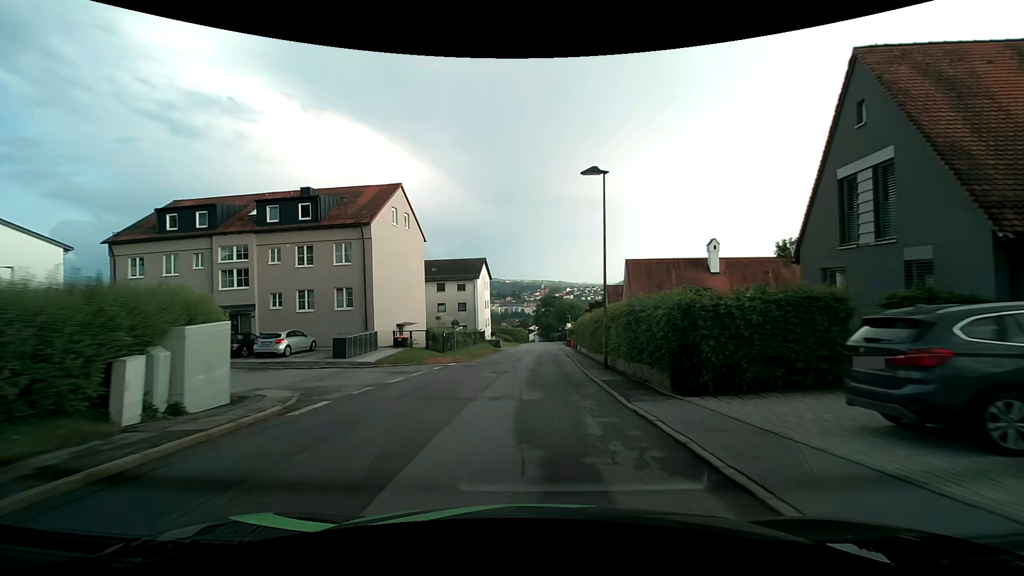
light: Day
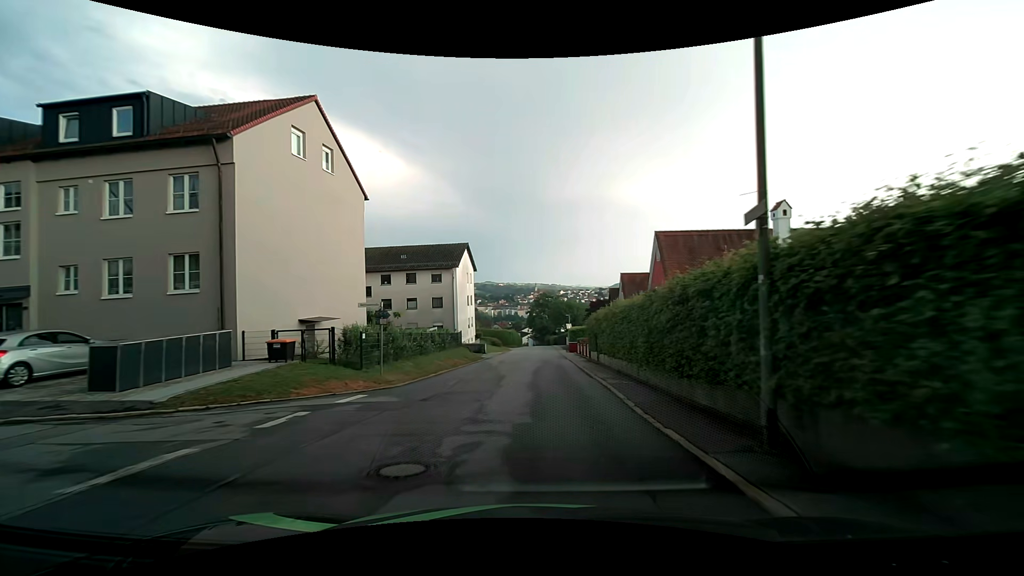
(0.0, +13.8) m; 0°
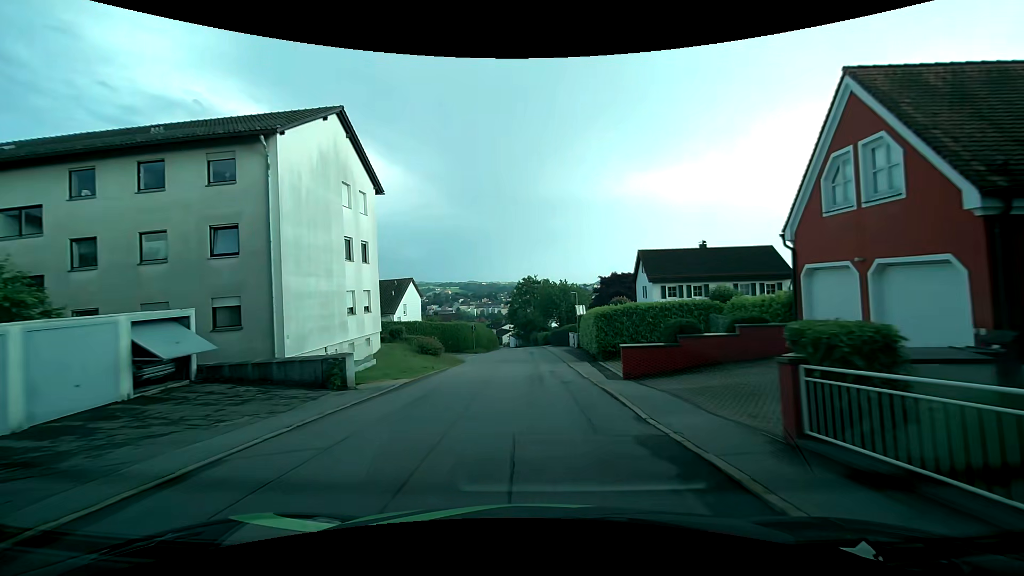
(+0.7, +36.2) m; +2°
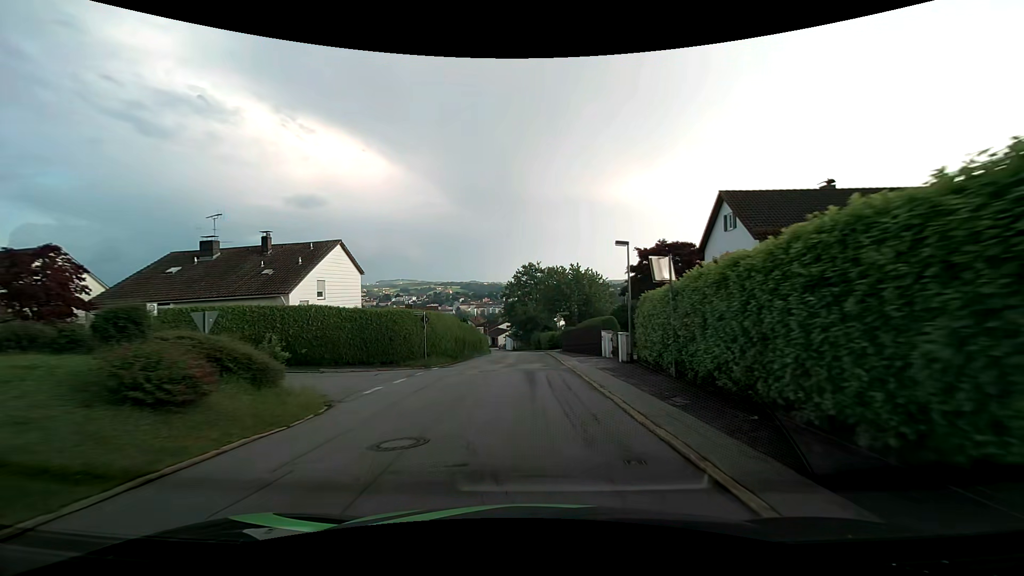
(+0.1, +22.7) m; -1°
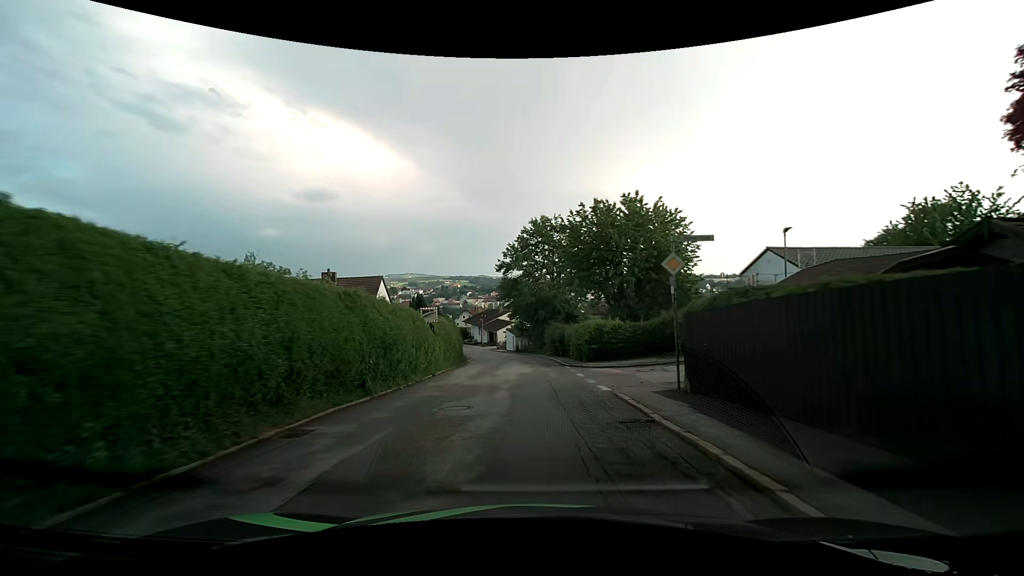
(-0.1, +34.6) m; 0°
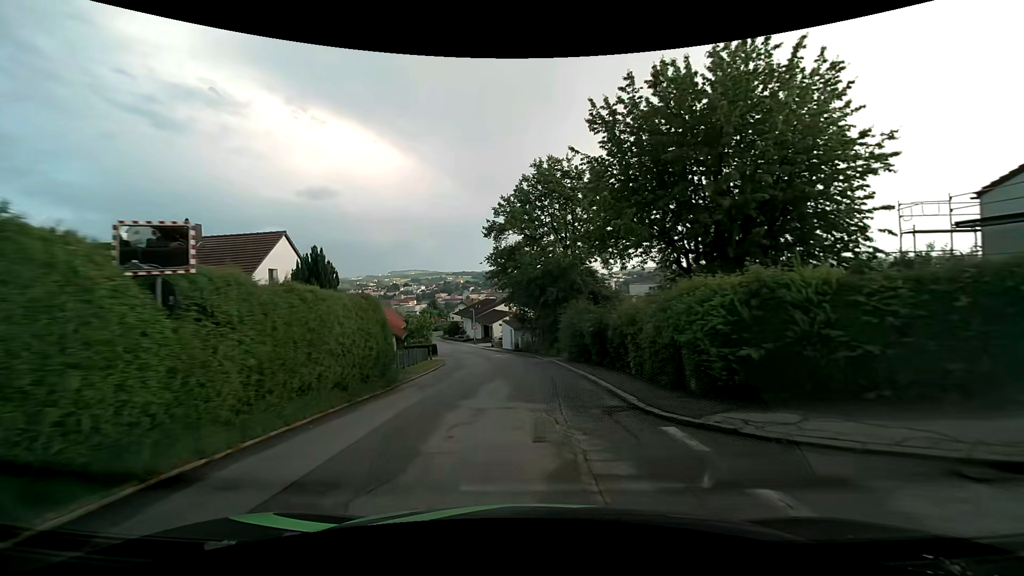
(-0.1, +18.8) m; -1°
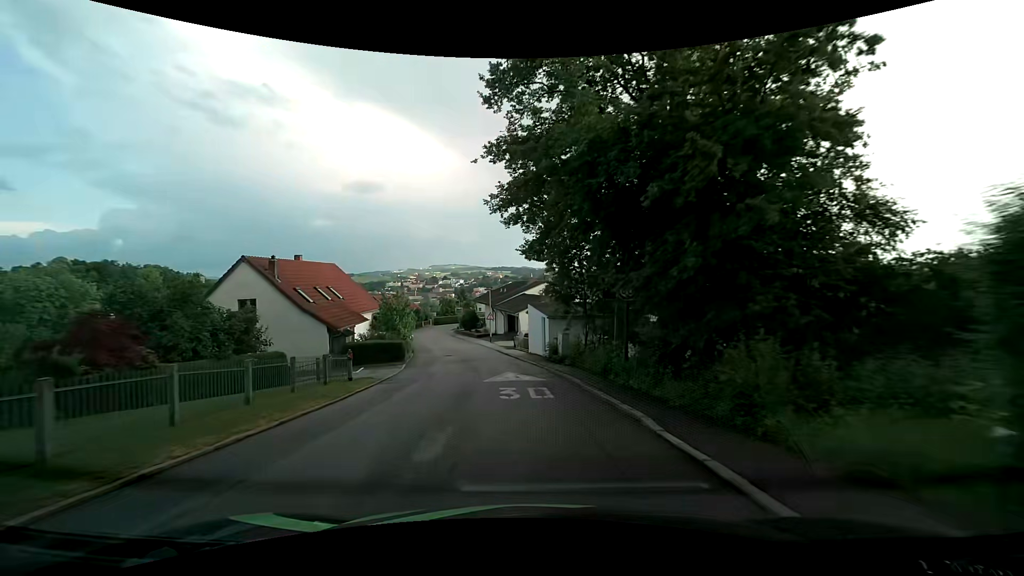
(-0.5, +24.4) m; -4°
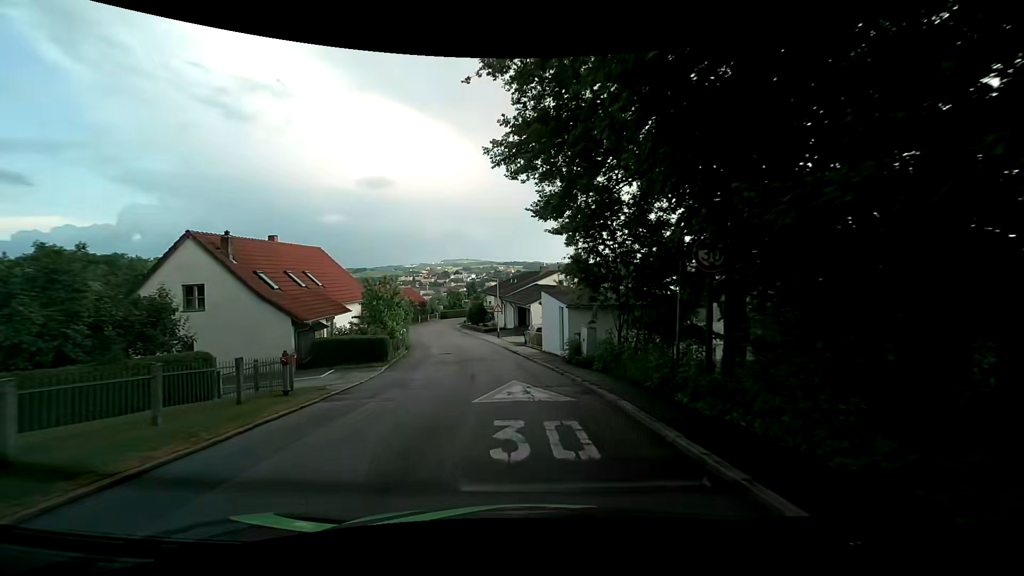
(-0.1, +5.4) m; -1°
(0, +10) (-1, +20) (-3, +30) (-5, +40) (-8, +49) (-10, +59) (-13, +69) (-13, +79) (-12, +88) (-8, +98) m
